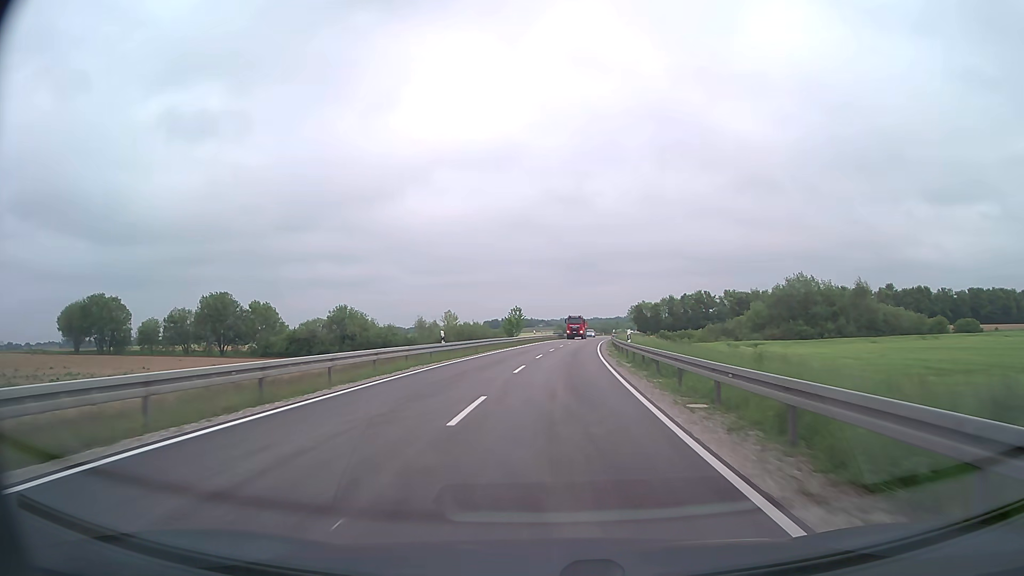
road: secondary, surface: asphalt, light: Day
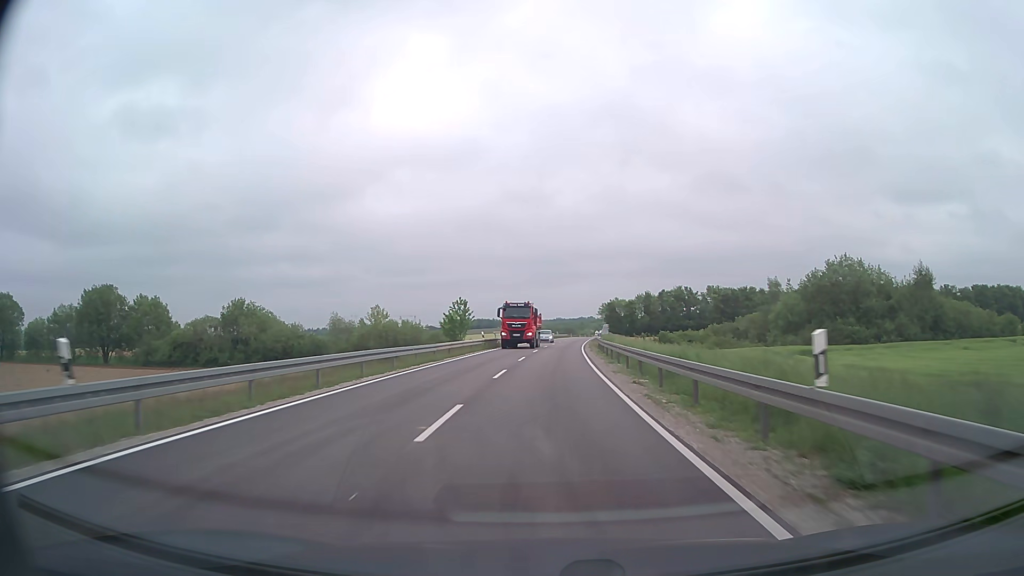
(+0.7, +23.7) m; +3°
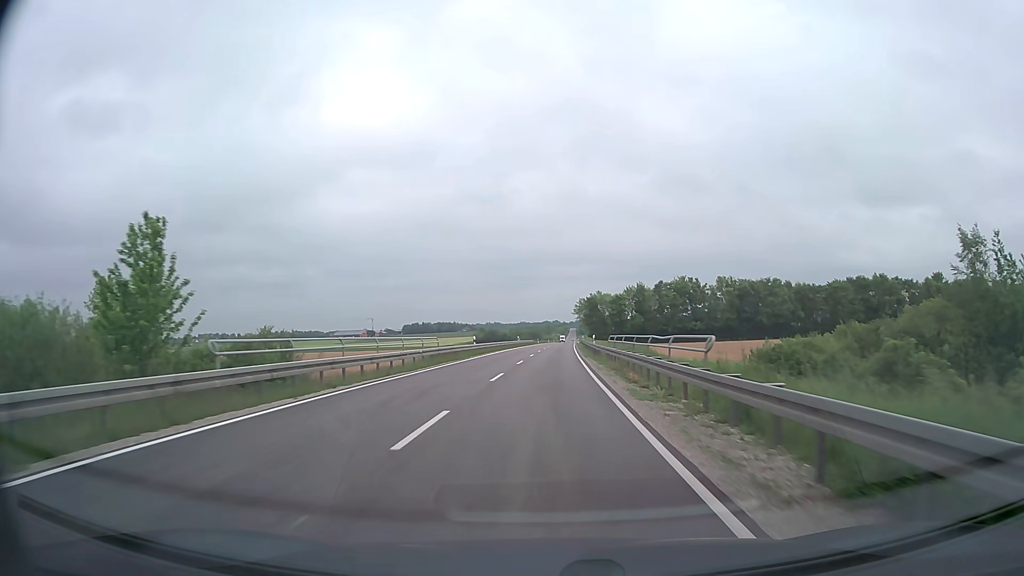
(+1.2, +46.5) m; +3°
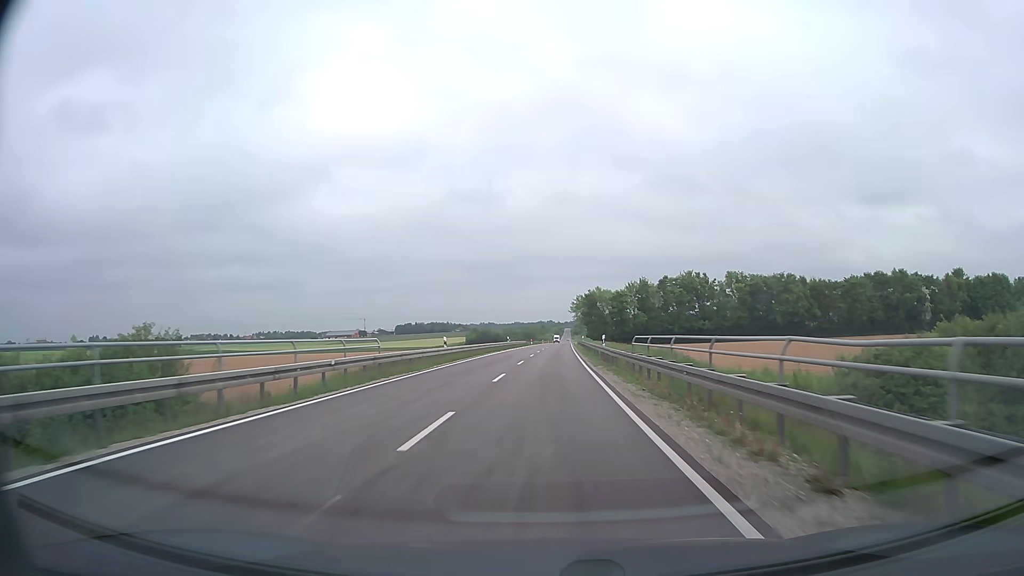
(+0.1, +12.0) m; +1°
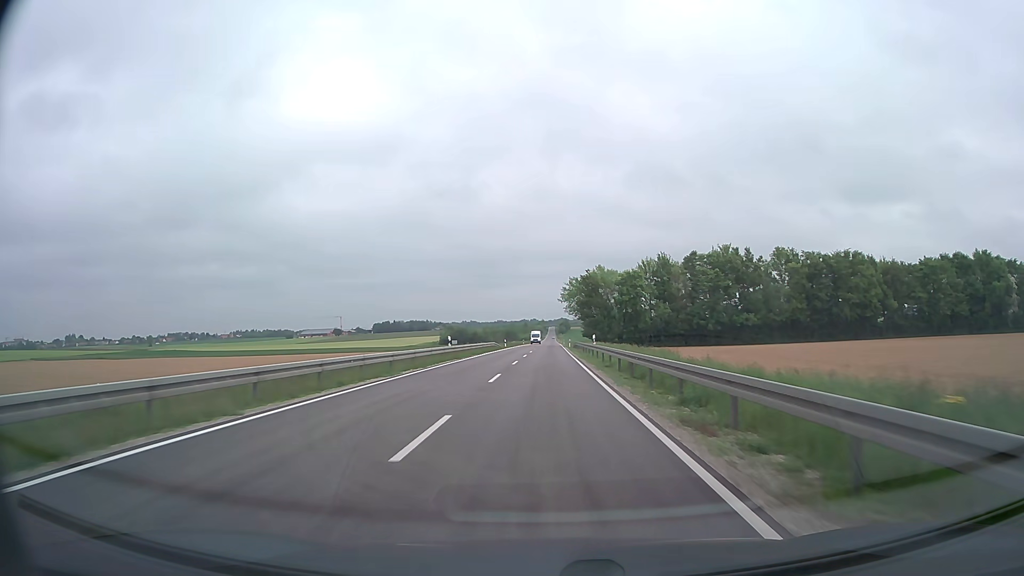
(+0.5, +37.0) m; +1°
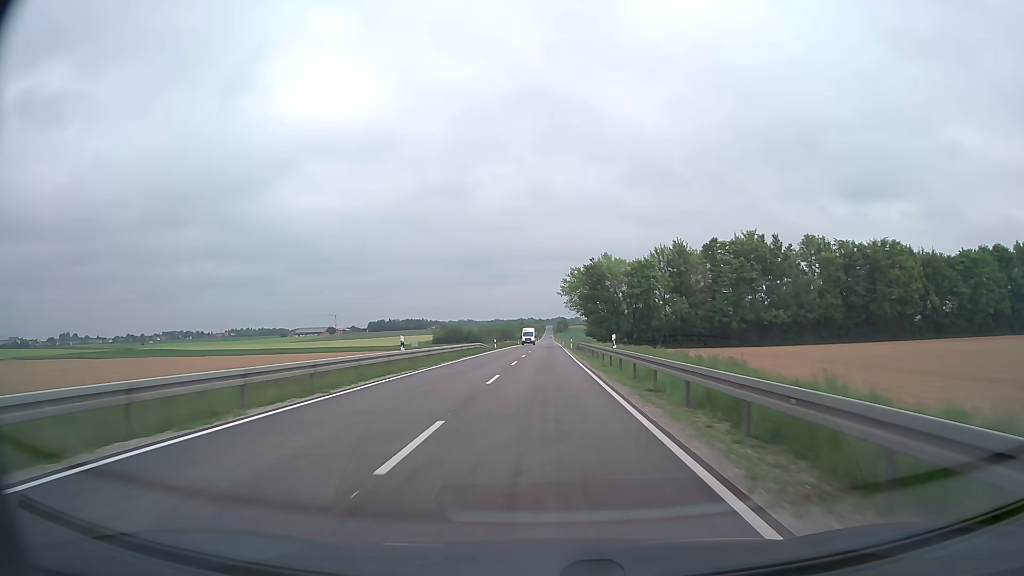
(0.0, +12.7) m; 0°
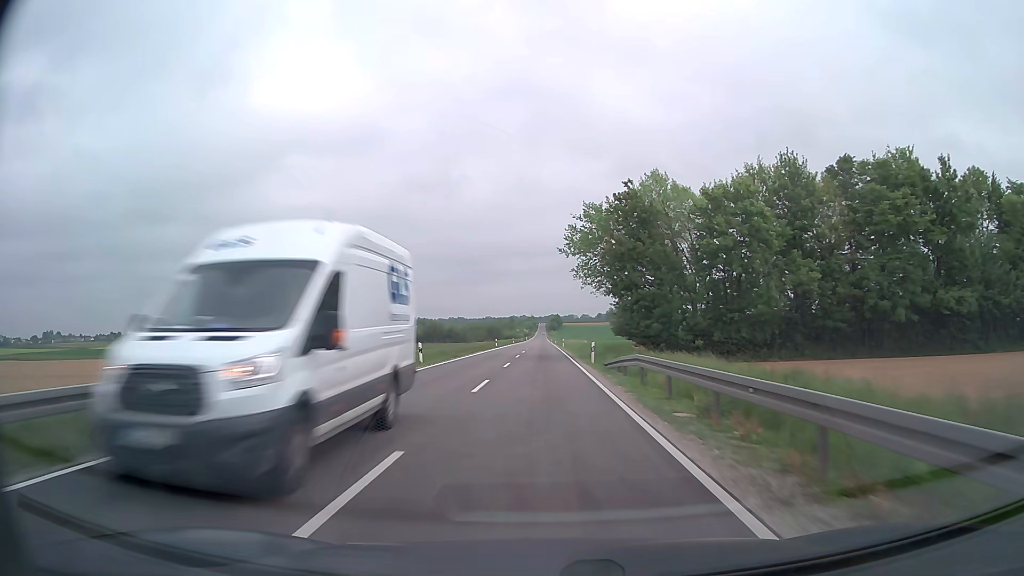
(+0.3, +39.0) m; +1°
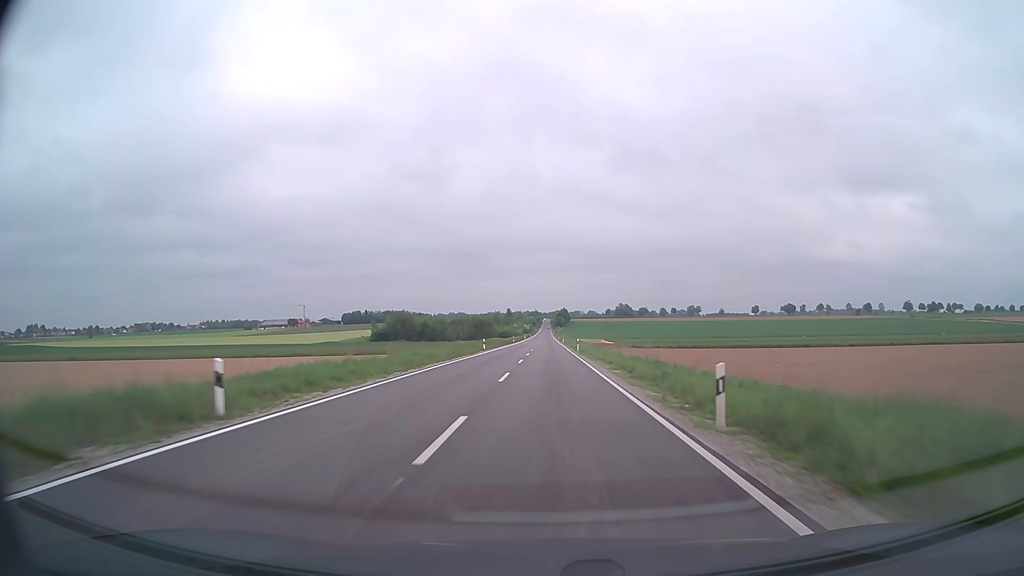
(-0.4, +69.1) m; 0°
(0, +10) (0, +20) (0, +30) (0, +40) (0, +50) (0, +60) (0, +70) (0, +80) (+1, +90) (+1, +100) m
